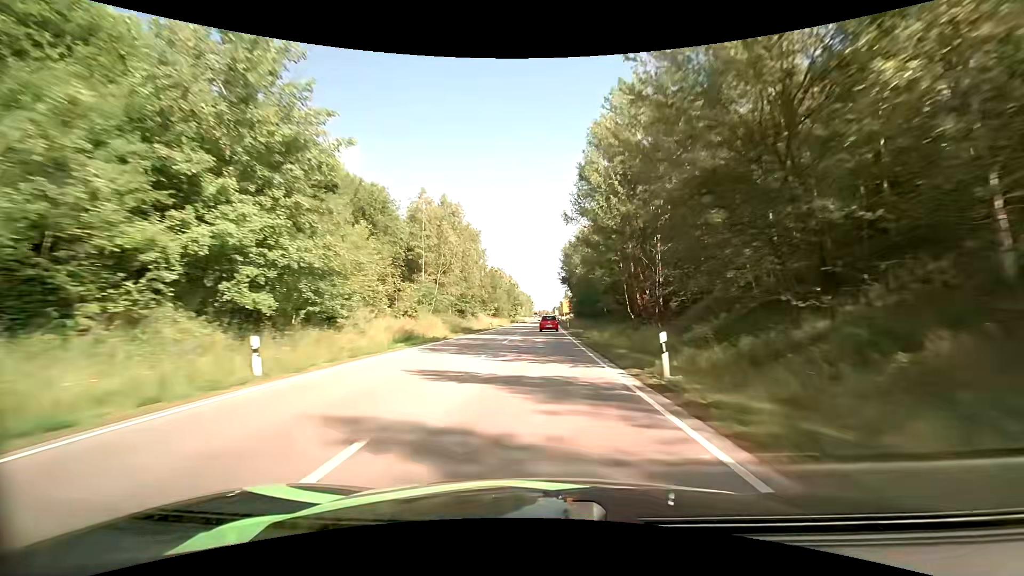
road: primary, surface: asphalt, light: Day
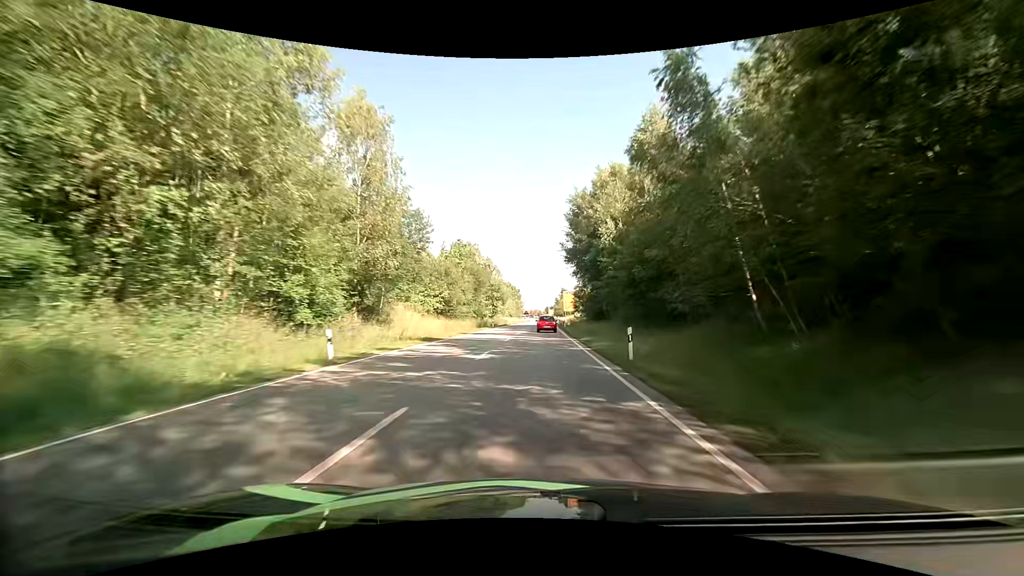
(+0.3, +45.2) m; +1°
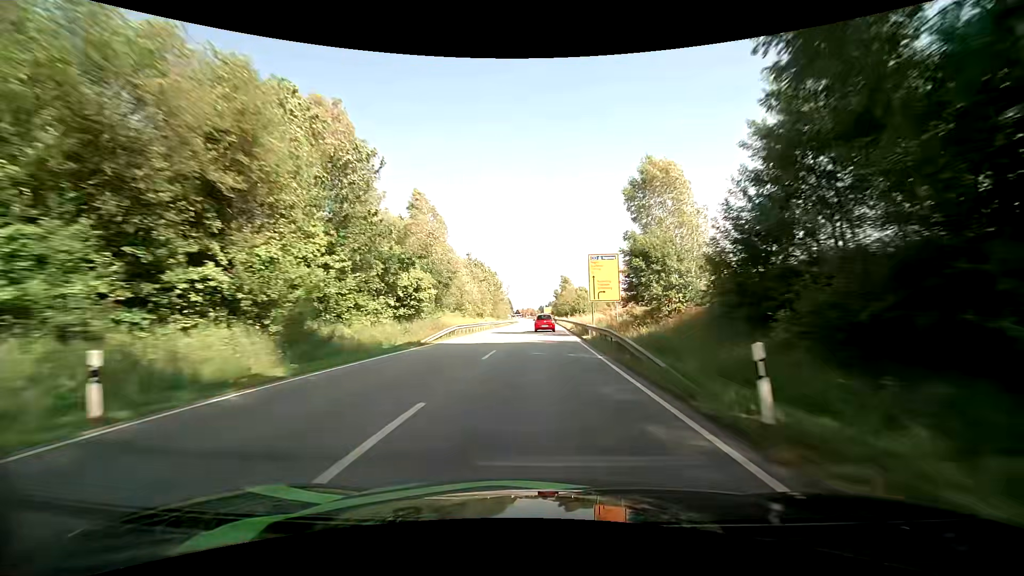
(+0.4, +58.6) m; +1°
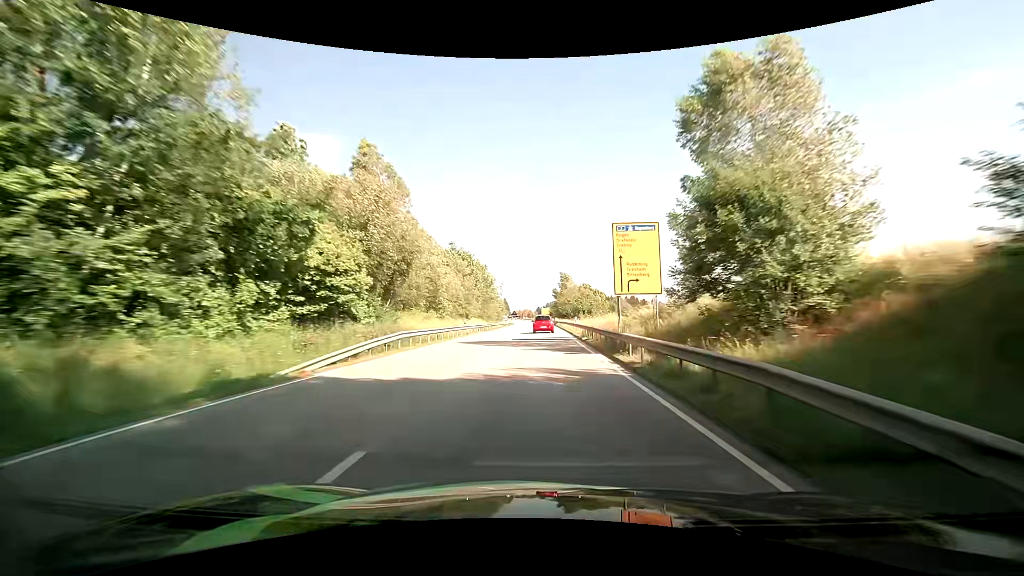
(0.0, +14.4) m; 0°
(0, +10) (0, +20) (0, +30) (0, +40) (0, +50) (0, +60) (0, +70) (0, +80) (0, +90) (0, +100) m
